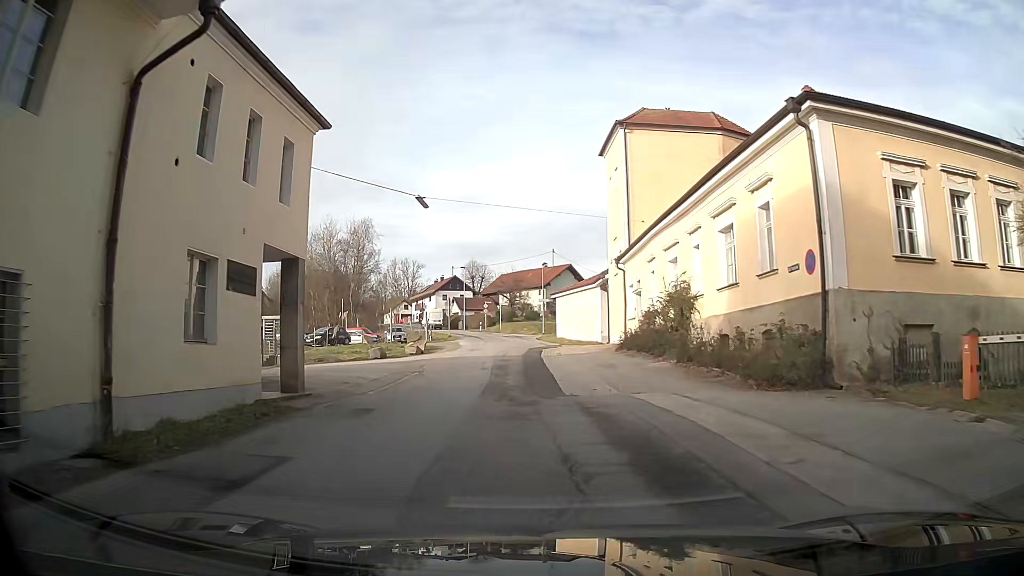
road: unclassified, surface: asphalt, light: Day
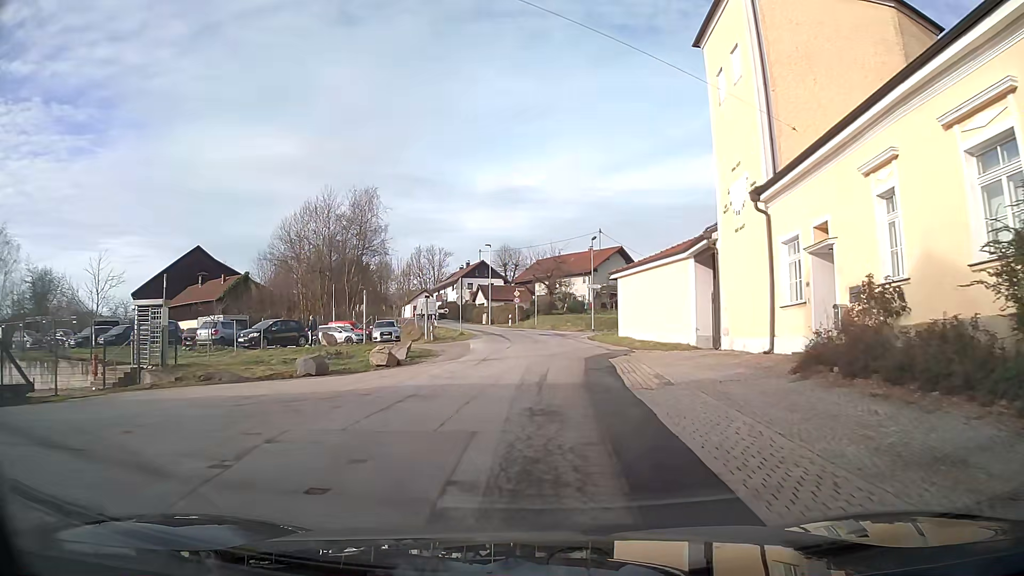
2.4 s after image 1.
(-0.3, +18.8) m; -1°
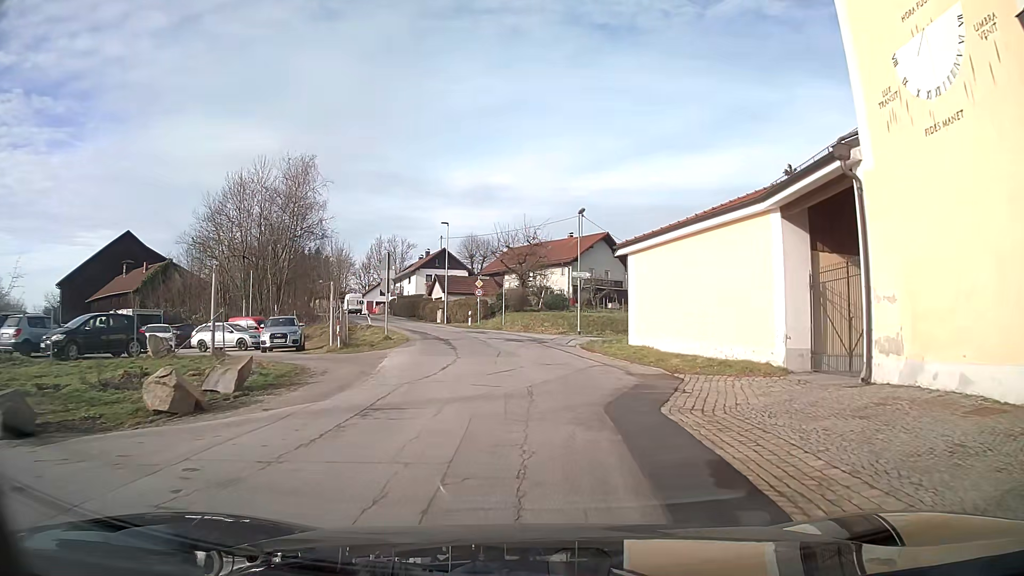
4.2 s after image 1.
(+0.3, +14.2) m; +3°
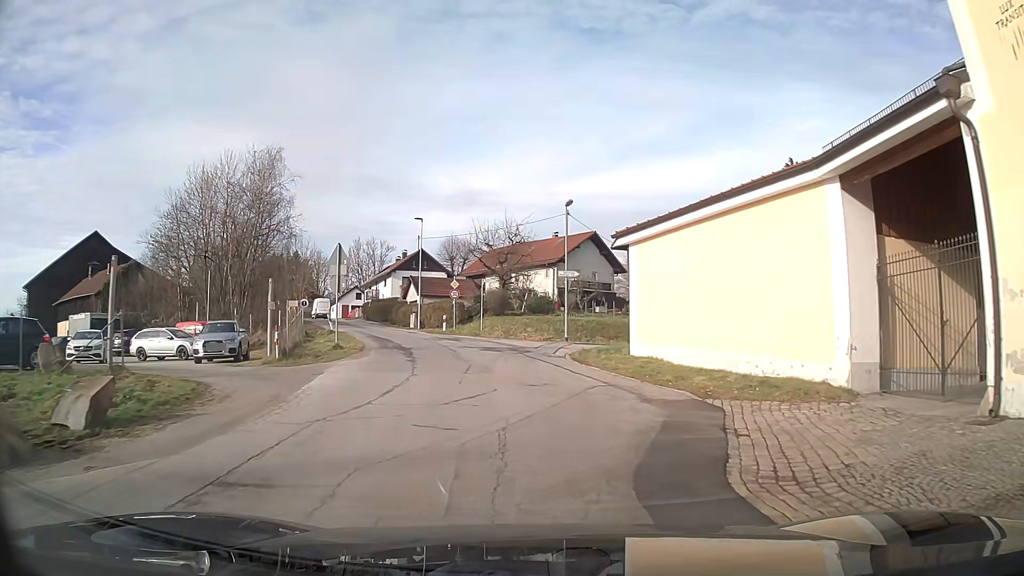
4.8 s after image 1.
(0.0, +4.7) m; +1°
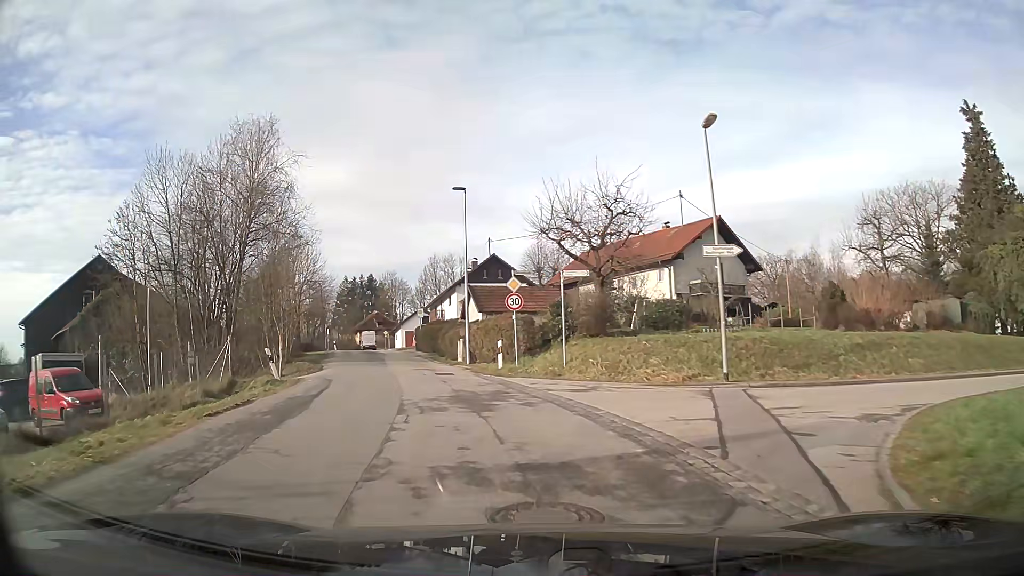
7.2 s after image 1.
(-1.0, +18.6) m; -11°
